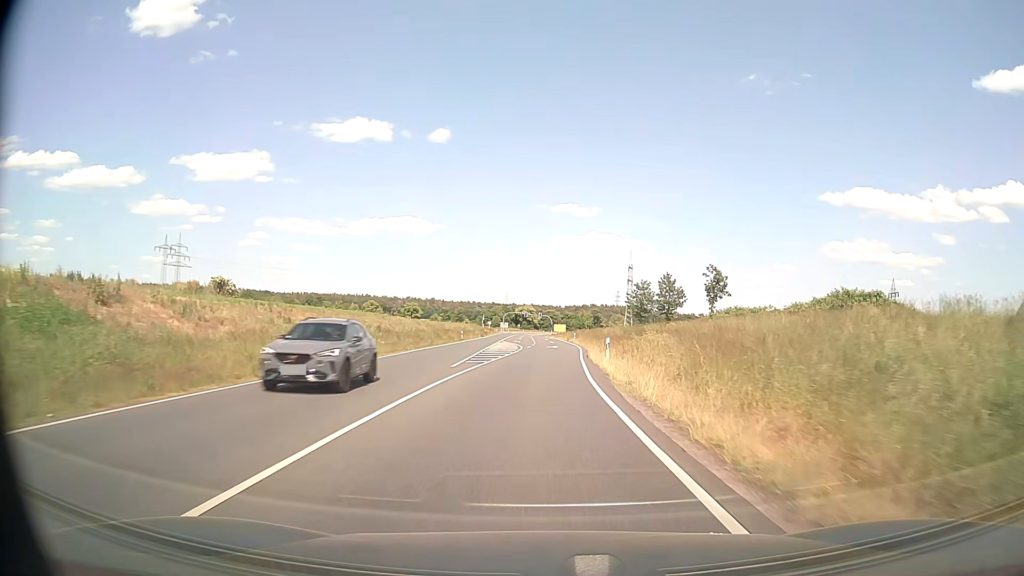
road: primary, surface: asphalt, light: Day
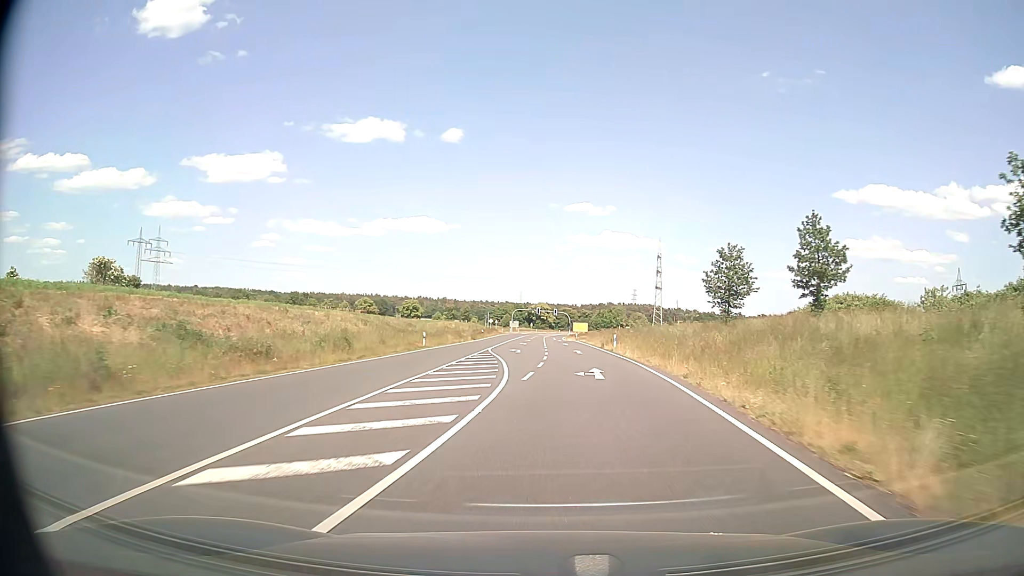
(0.0, +32.5) m; -1°
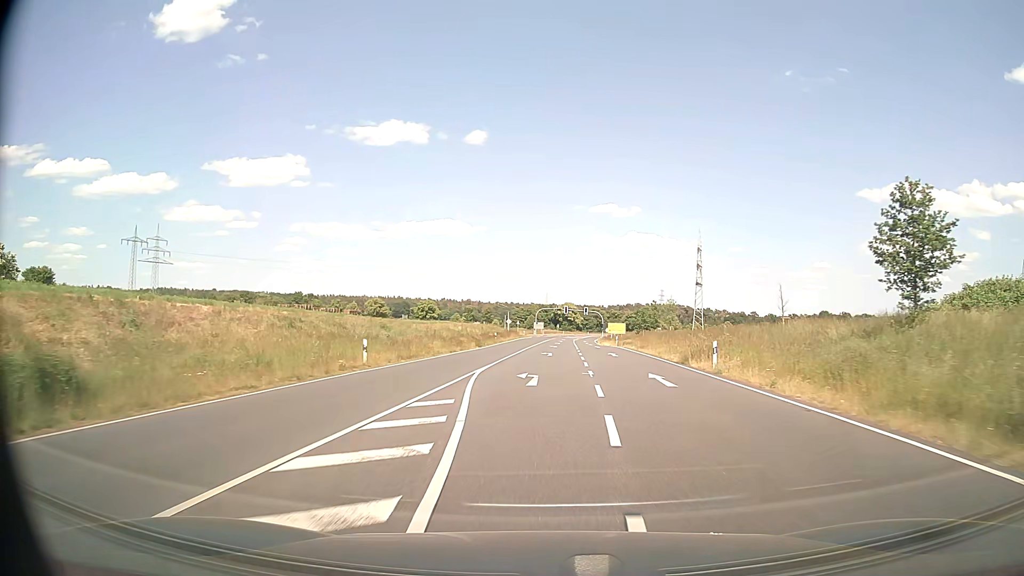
(-0.4, +21.4) m; -2°
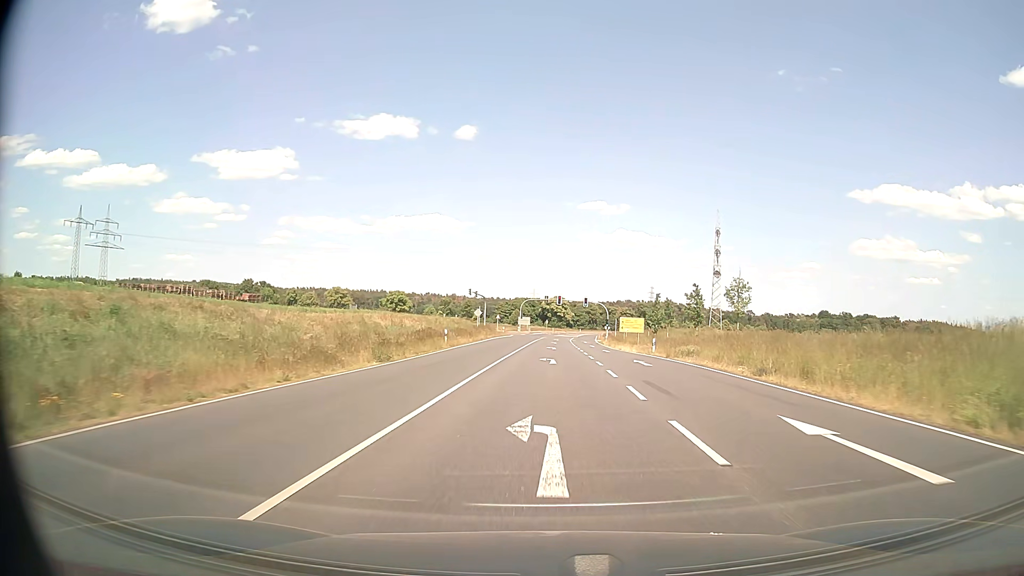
(0.0, +31.2) m; +1°
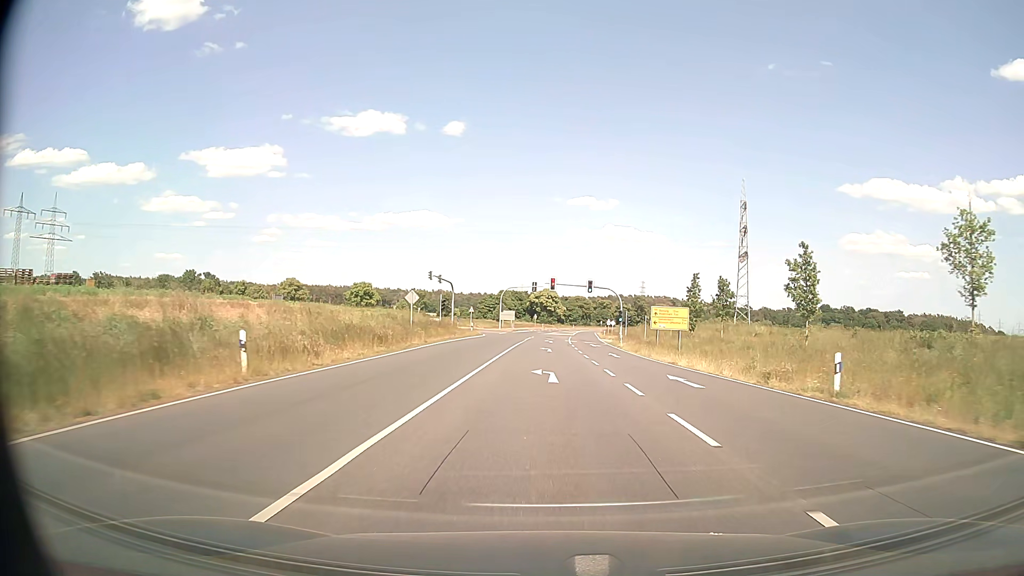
(+0.3, +28.8) m; +1°
(0, +10) (0, +20) (0, +30) (0, +40) (0, +50) (+1, +60) (0, +70) (-2, +80) (-7, +88) (-16, +93) m
